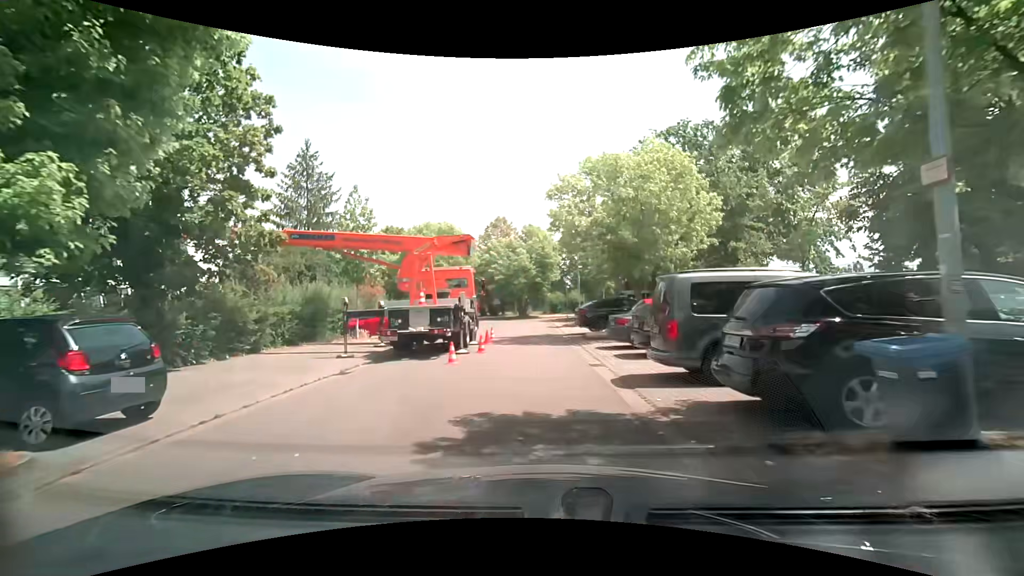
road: residential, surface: asphalt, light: Day
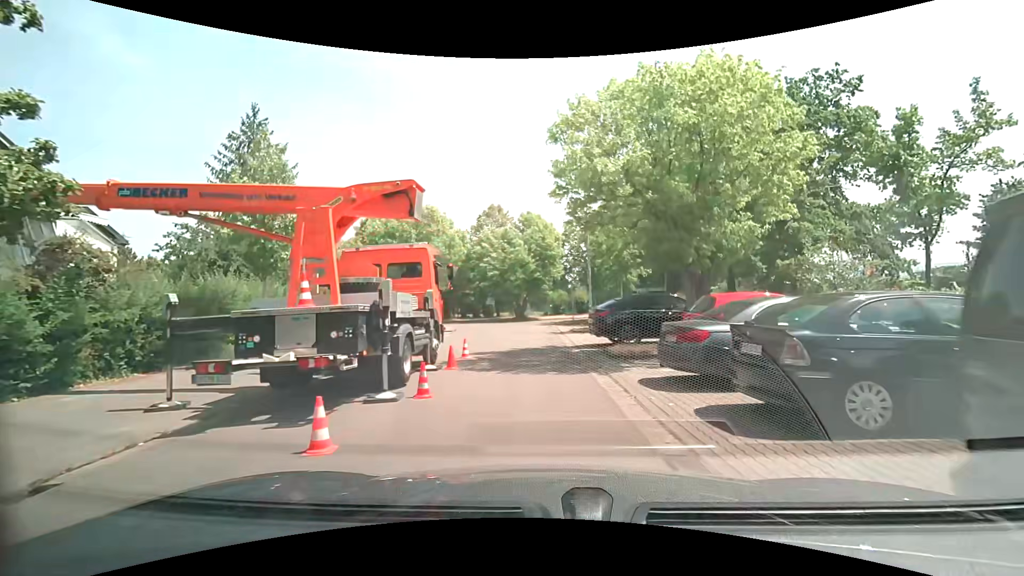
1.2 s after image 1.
(-0.1, +7.0) m; 0°
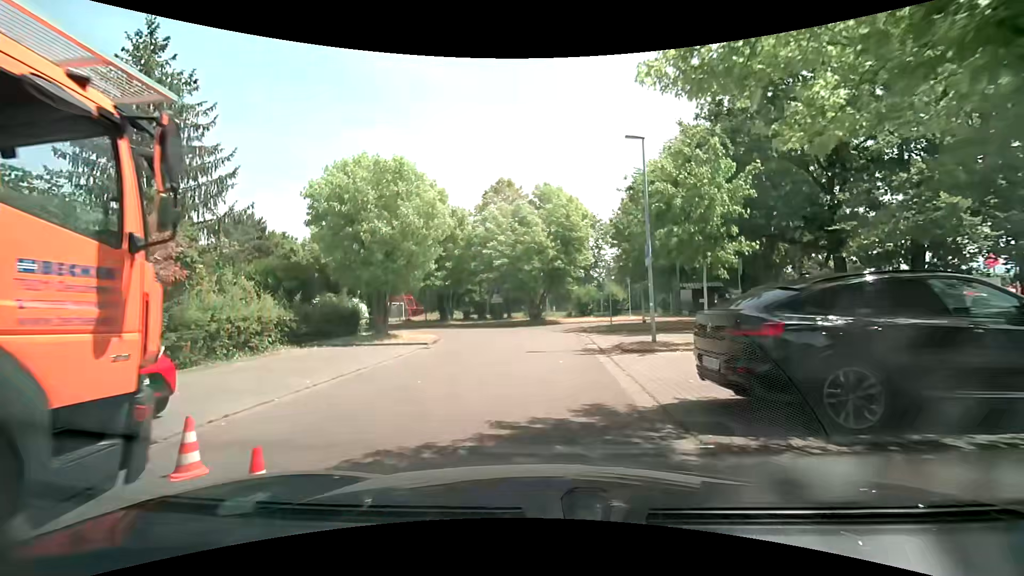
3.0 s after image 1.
(-0.1, +10.1) m; -3°
